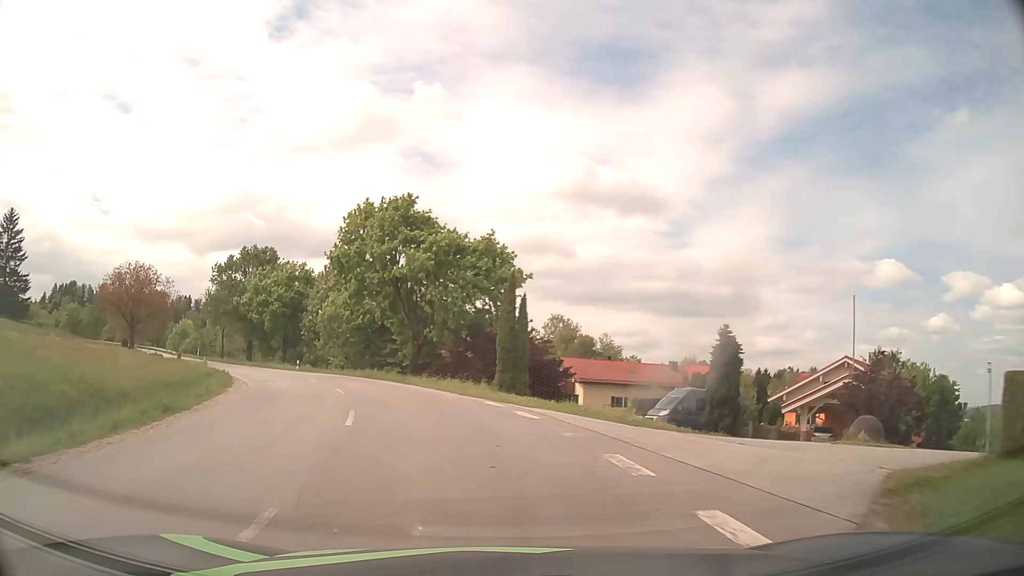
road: tertiary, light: Day
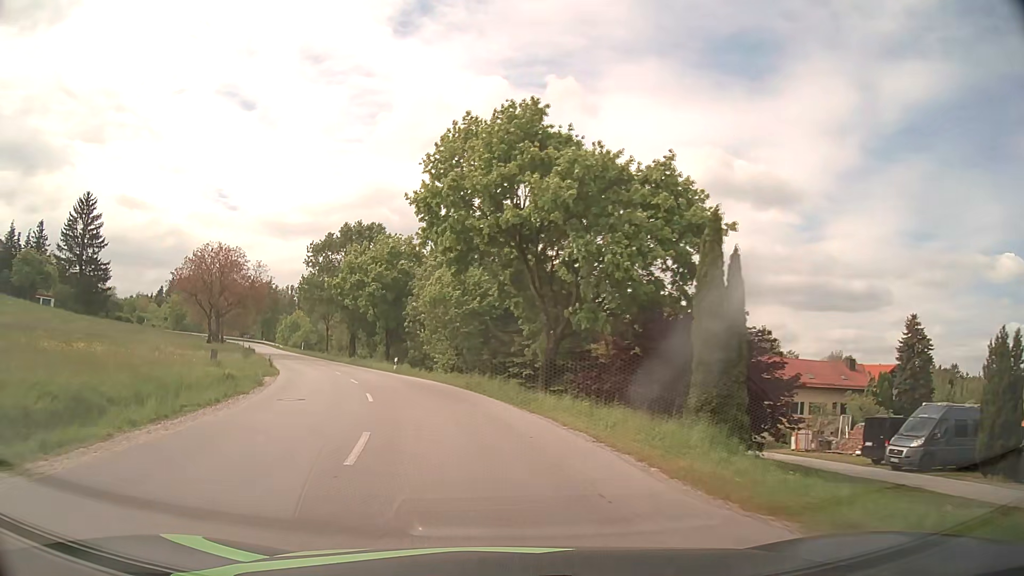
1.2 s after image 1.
(-1.2, +13.2) m; -11°
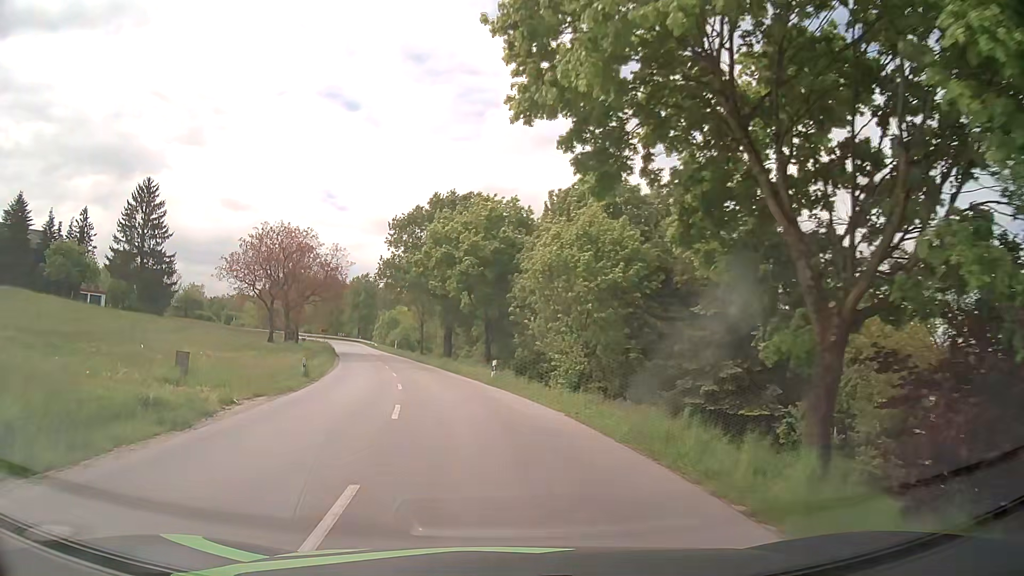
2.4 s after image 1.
(-1.2, +13.3) m; -10°
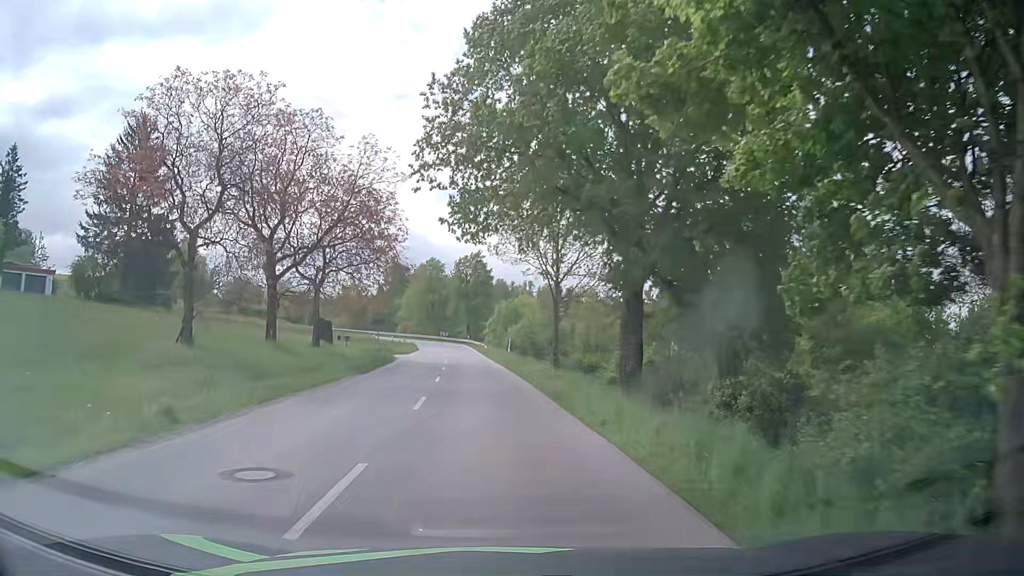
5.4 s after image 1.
(-4.2, +35.3) m; -11°
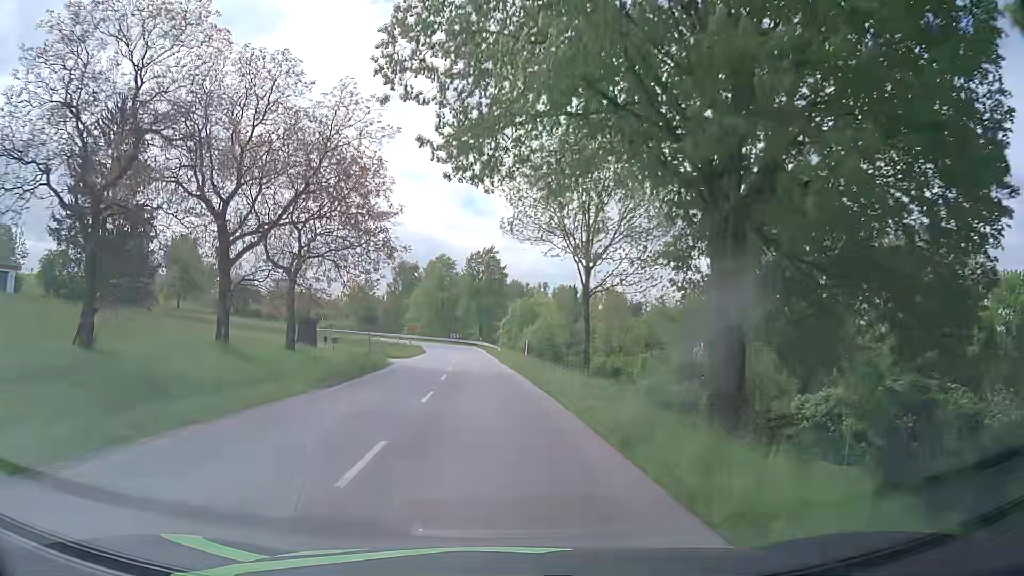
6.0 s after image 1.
(-0.1, +7.4) m; -1°
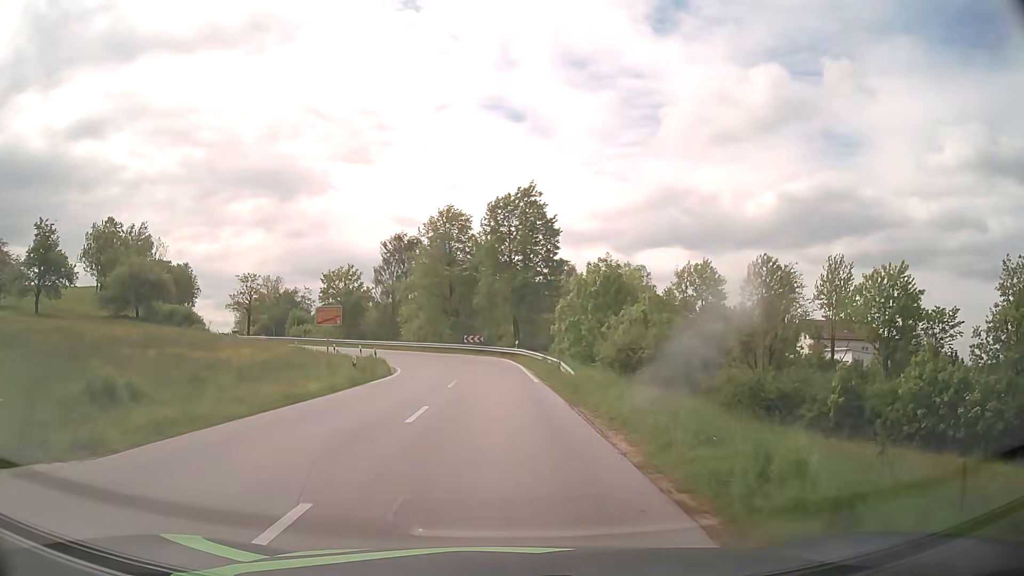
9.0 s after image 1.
(-1.6, +40.3) m; -3°
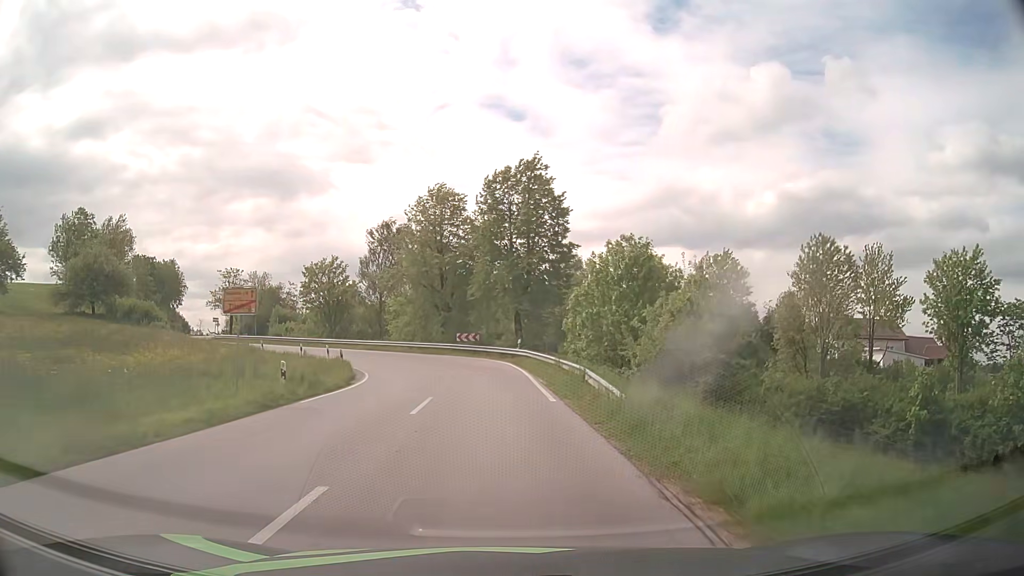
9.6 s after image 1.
(0.0, +8.4) m; 0°
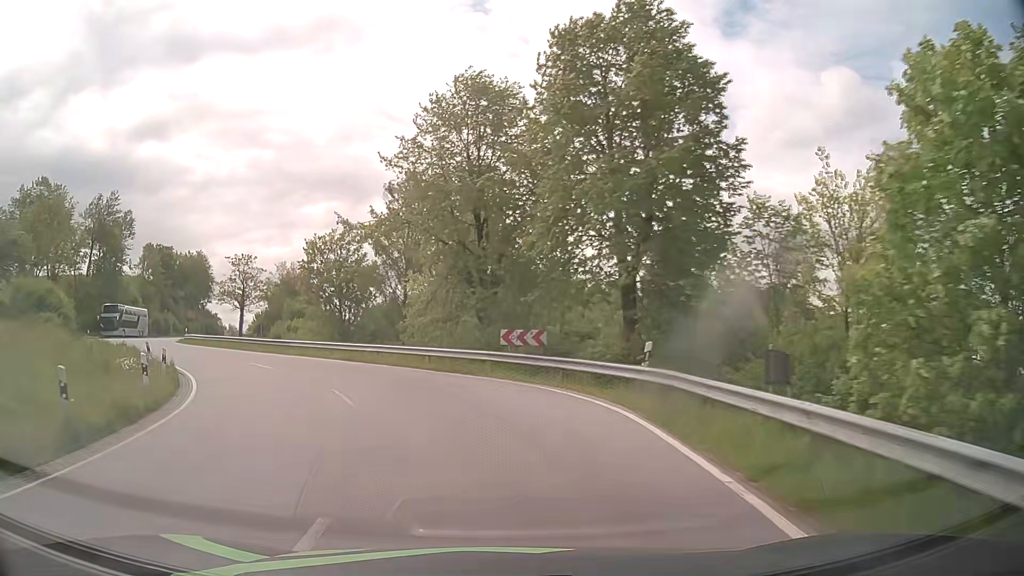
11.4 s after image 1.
(-0.5, +23.8) m; -6°
(-1, +10) (-4, +19) (-9, +28) (-15, +36) (-22, +43) (-28, +51) (-34, +59) (-38, +68) (-41, +78) (-44, +87) m
